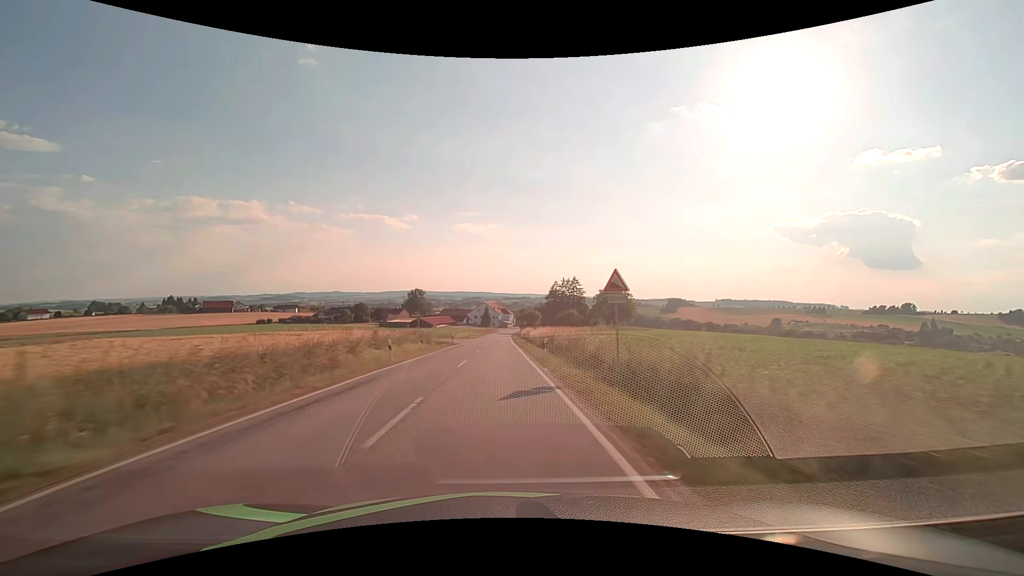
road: secondary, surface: asphalt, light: Day
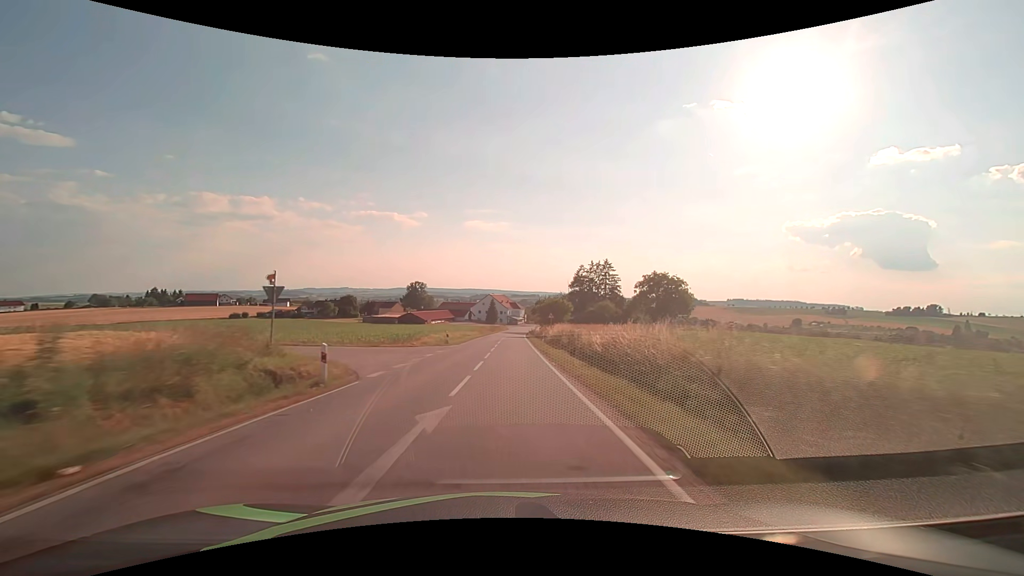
(-0.6, +37.4) m; -1°
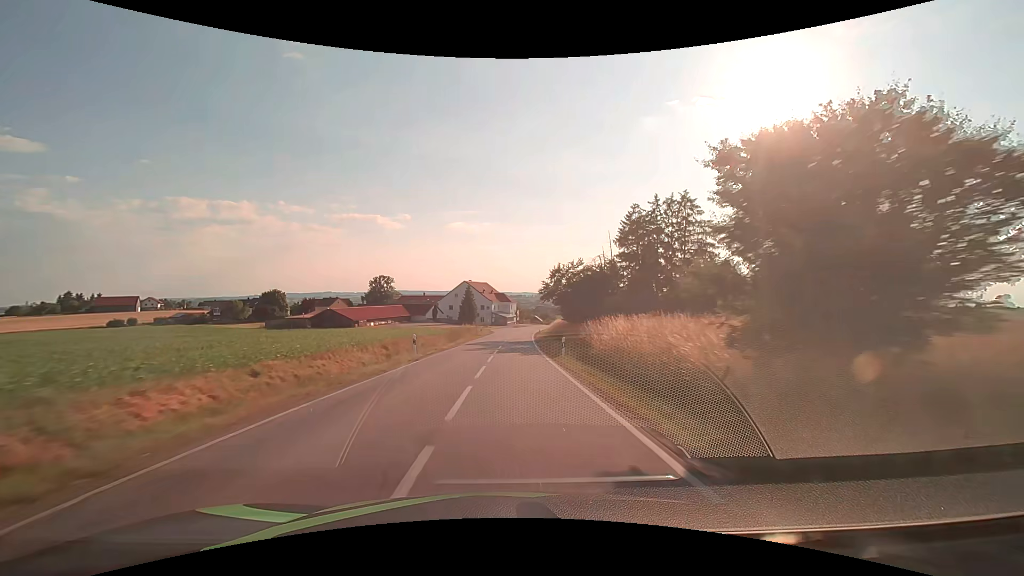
(+0.6, +62.4) m; +1°
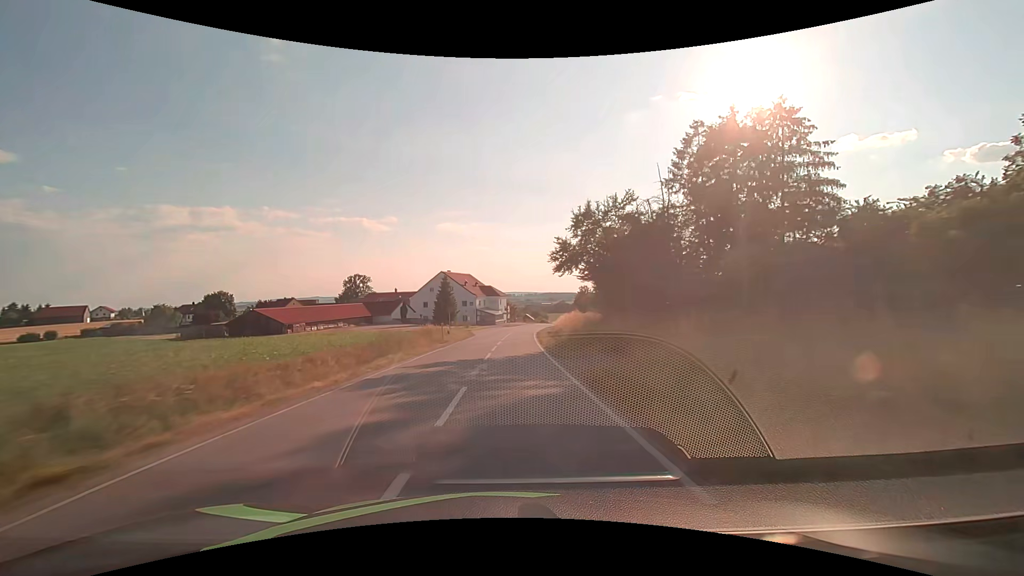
(+0.3, +25.0) m; +1°
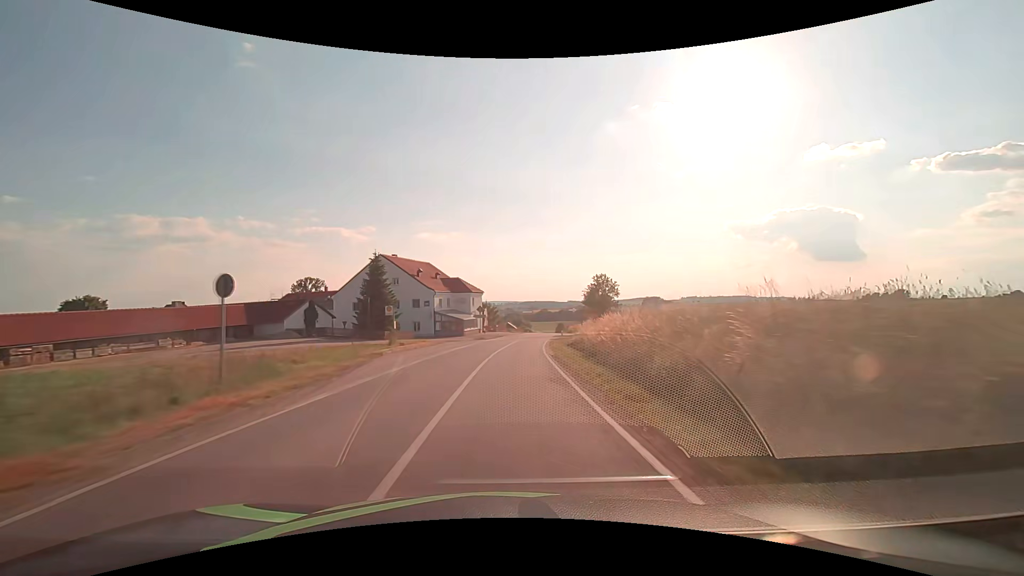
(+0.6, +37.4) m; +2°
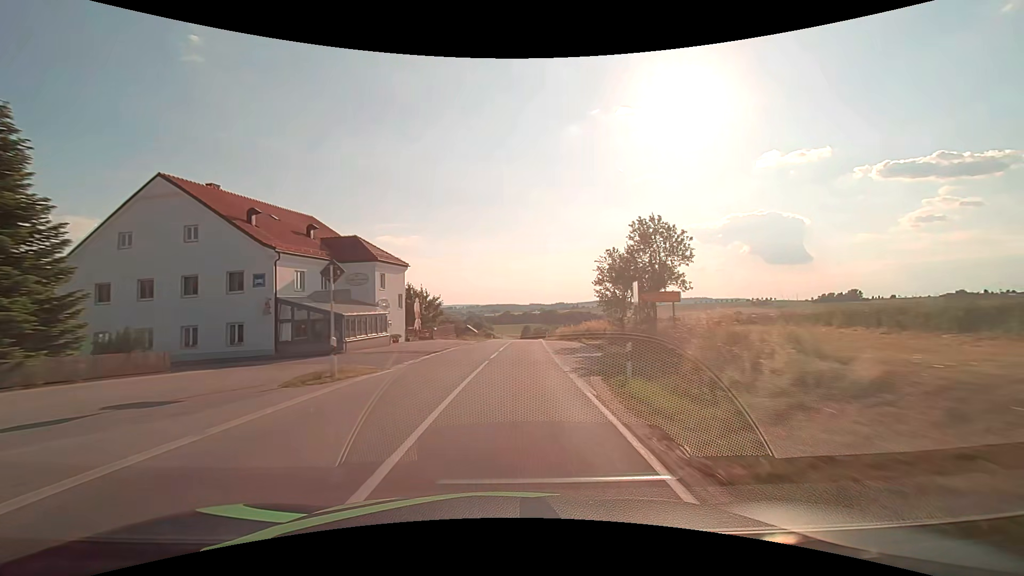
(+1.3, +37.4) m; +4°
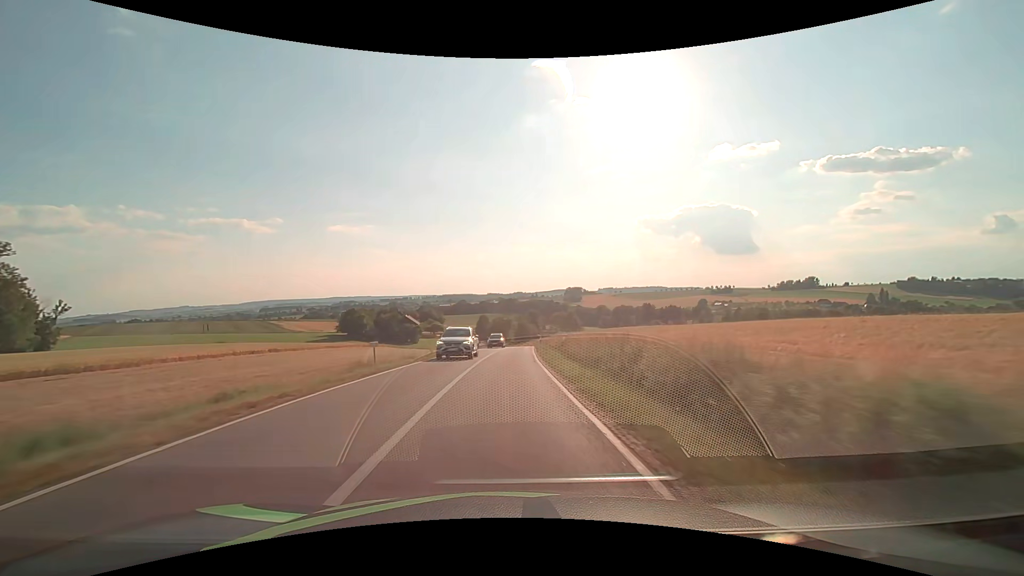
(+3.0, +62.5) m; +5°
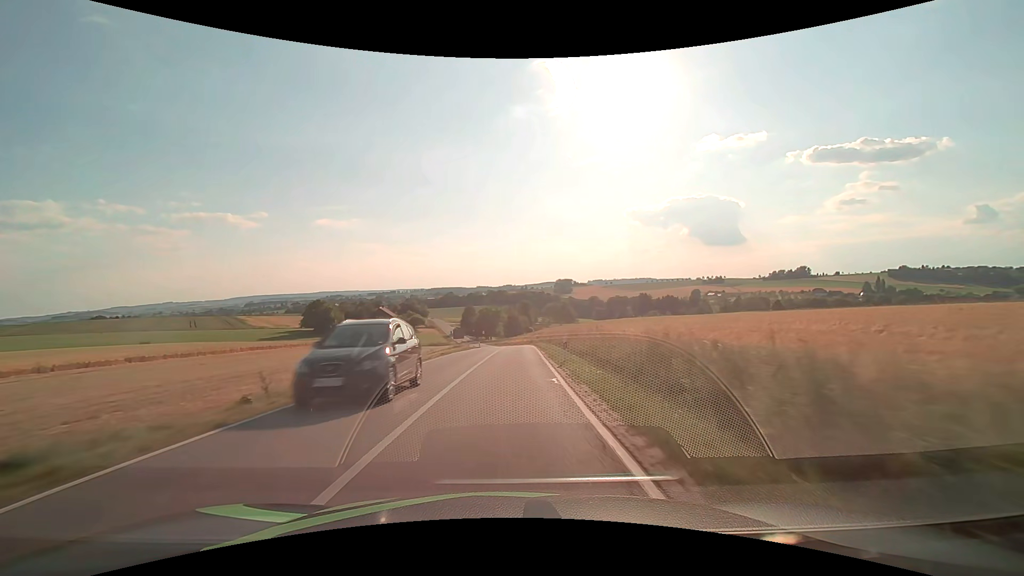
(+0.4, +25.2) m; +1°
(0, +10) (0, +20) (0, +30) (+1, +40) (+1, +50) (+1, +60) (+1, +70) (0, +80) (0, +90) (-1, +100) m
